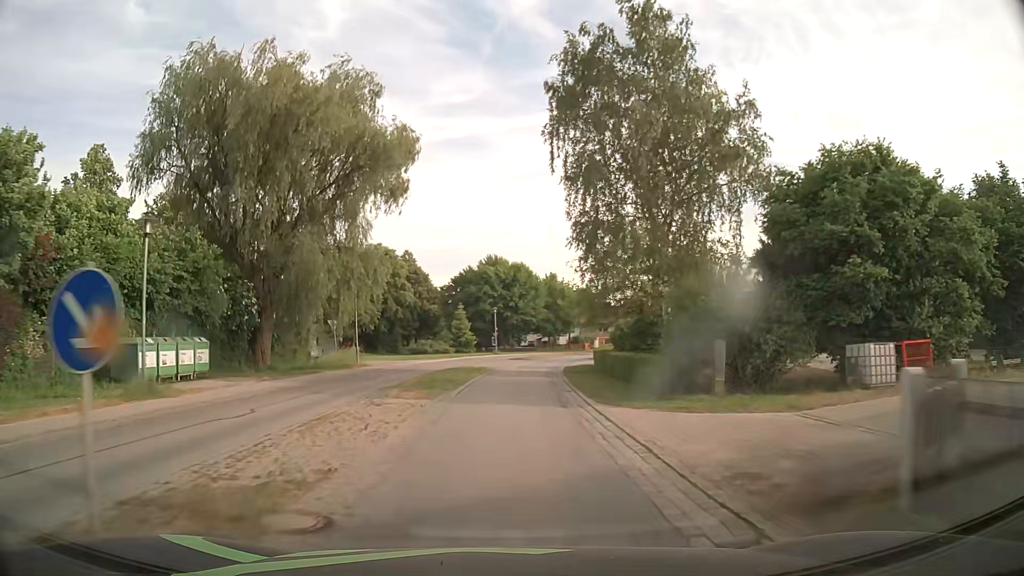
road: secondary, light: Day
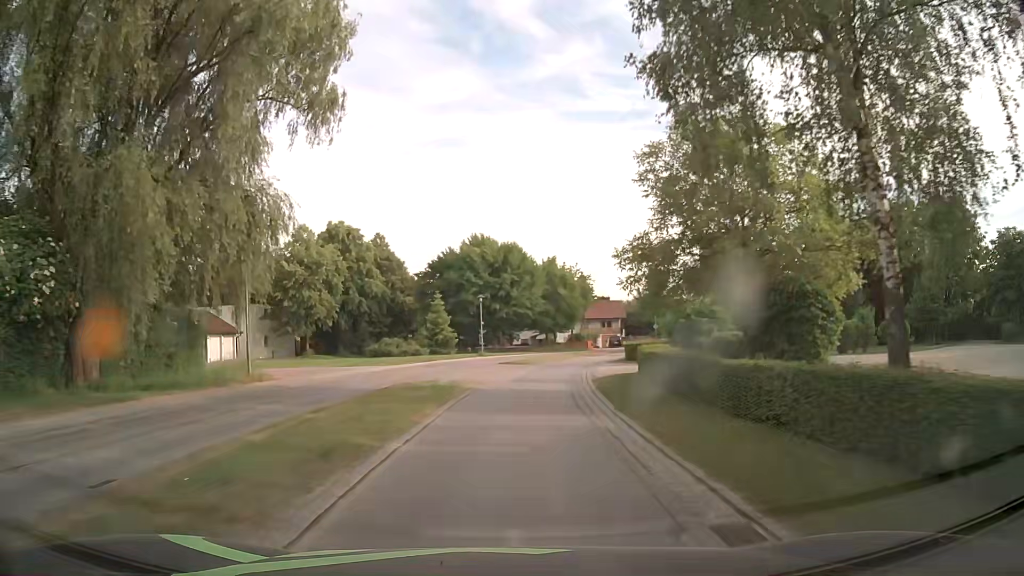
(+0.2, +15.2) m; +1°
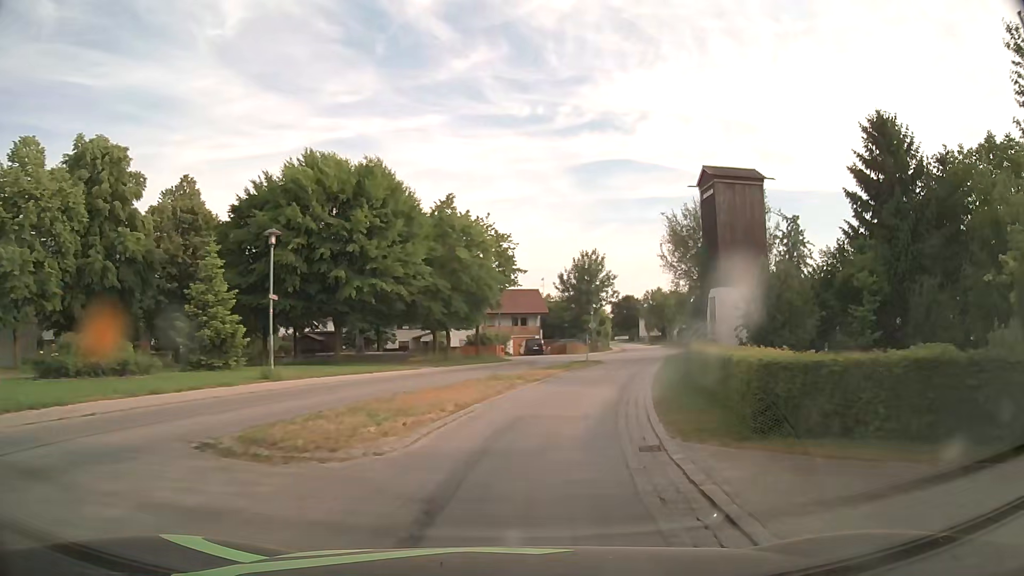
(+1.9, +30.3) m; +9°
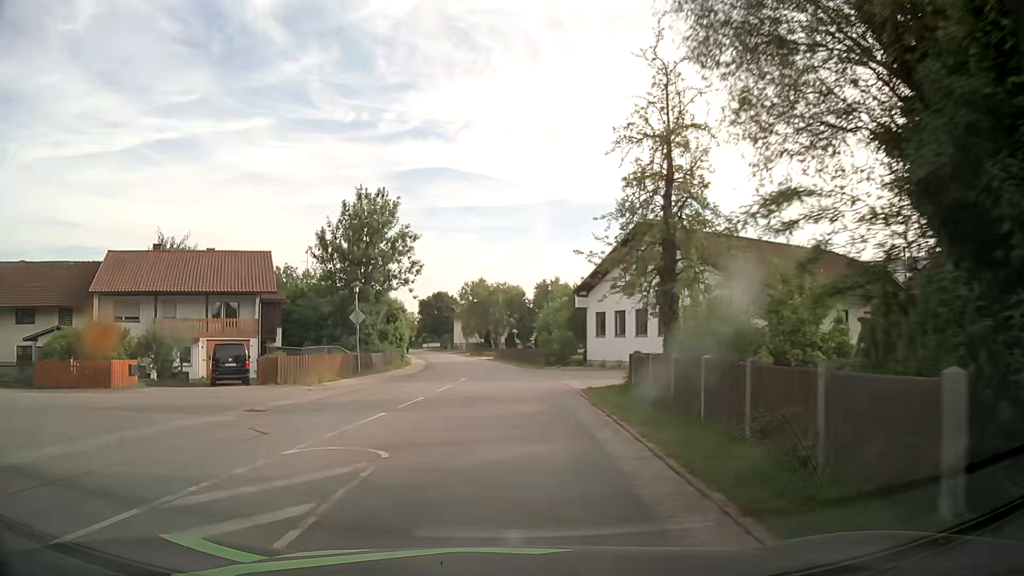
(+7.1, +37.0) m; +16°
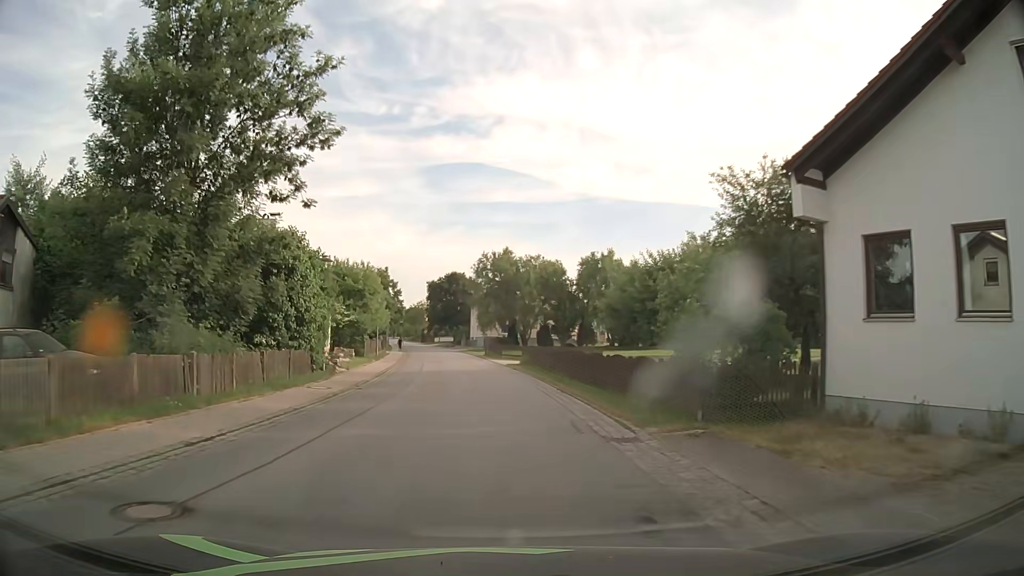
(-0.1, +30.5) m; -2°
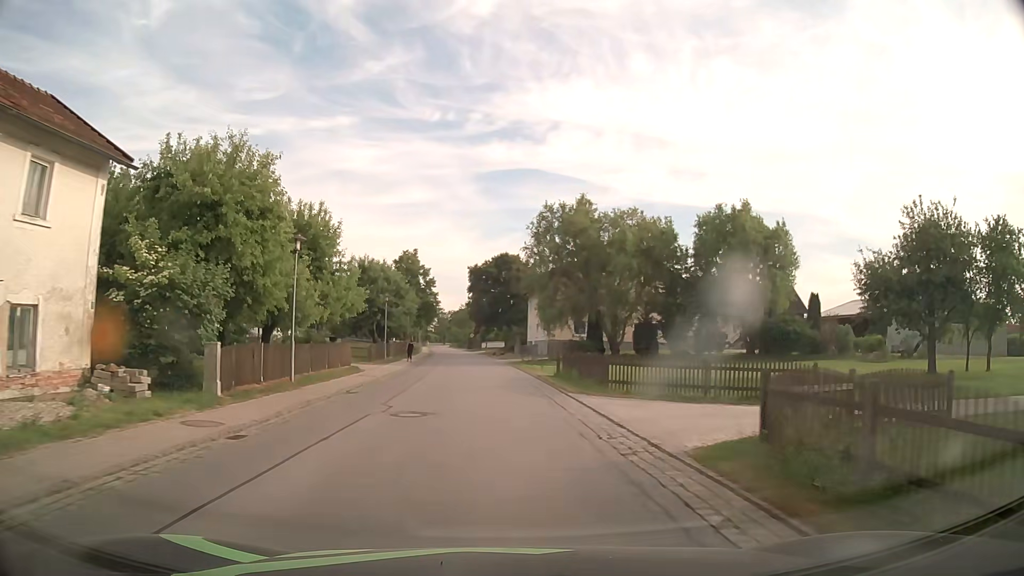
(-1.3, +30.6) m; -5°
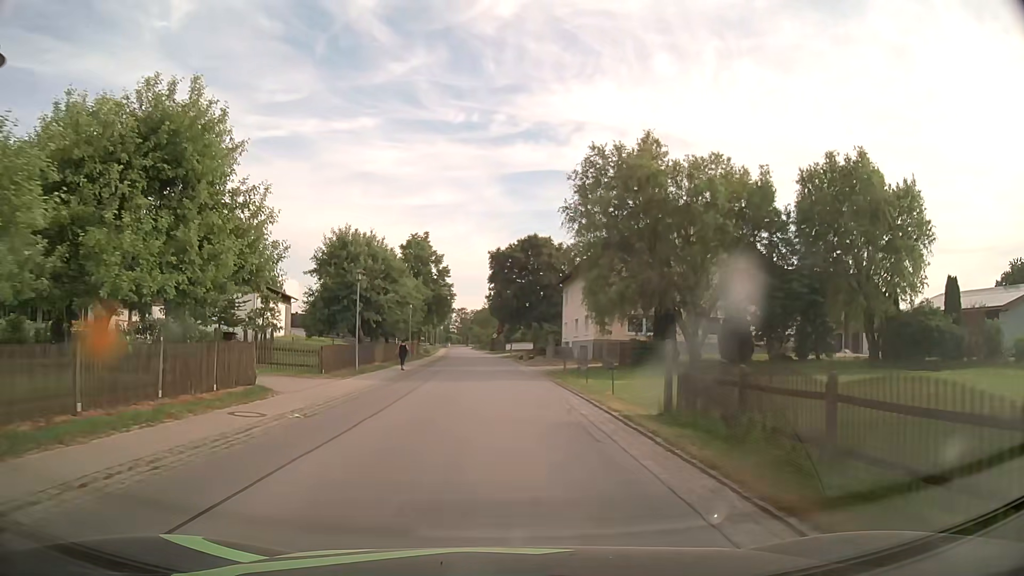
(-0.4, +15.2) m; -3°
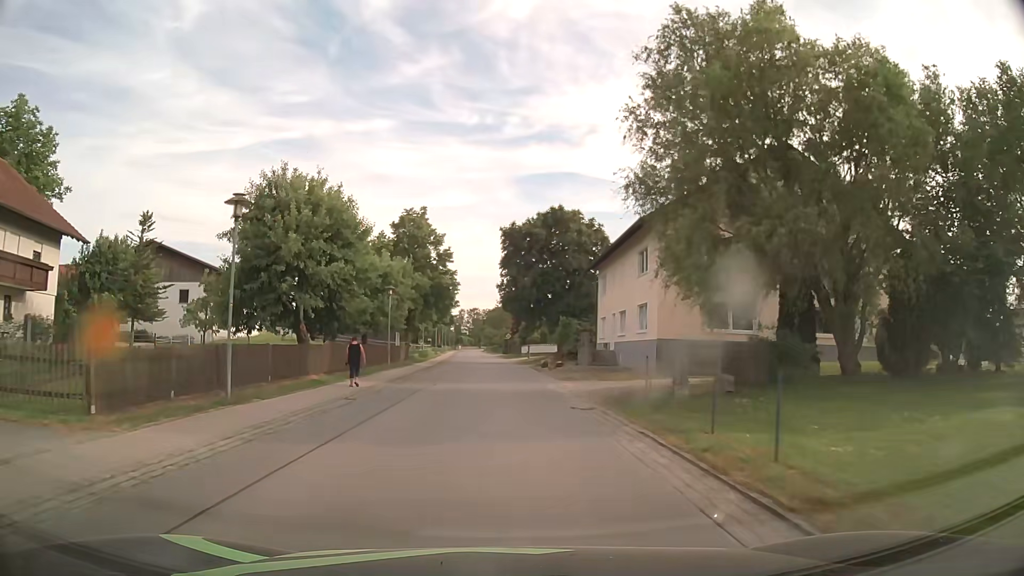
(-0.1, +15.2) m; -1°
(0, +10) (0, +20) (-1, +30) (-1, +40) (-1, +50) (-2, +60) (-2, +70) (-2, +80) (-3, +90) (-4, +100) m
